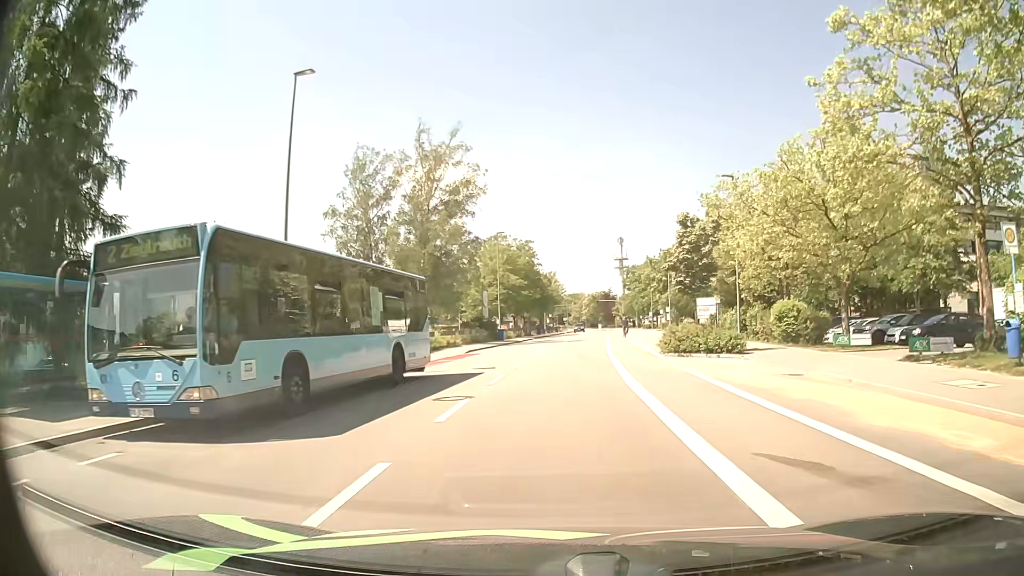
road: tertiary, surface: asphalt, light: Day
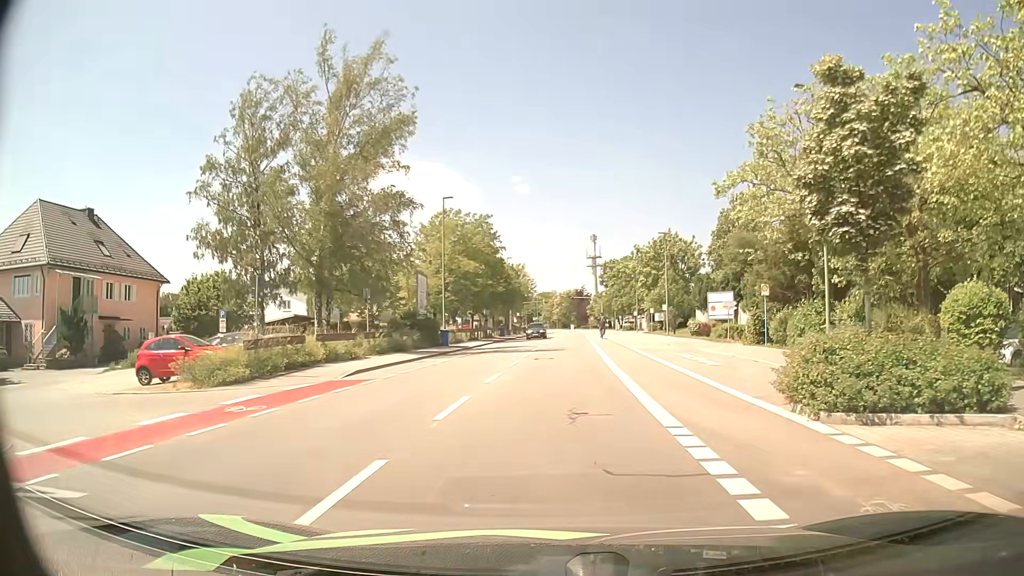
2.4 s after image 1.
(+0.3, +17.8) m; +2°
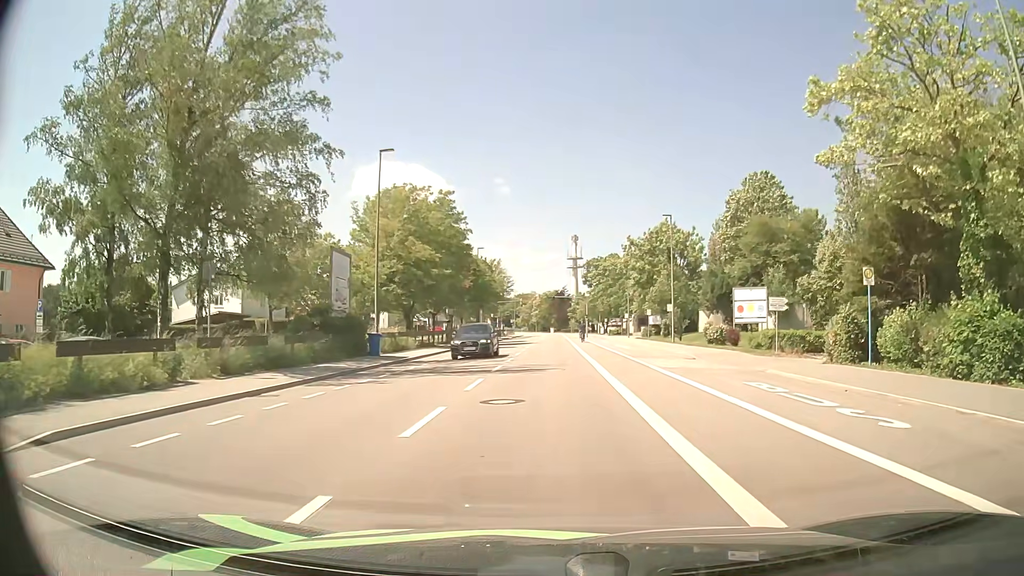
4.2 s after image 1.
(+0.3, +13.5) m; +2°
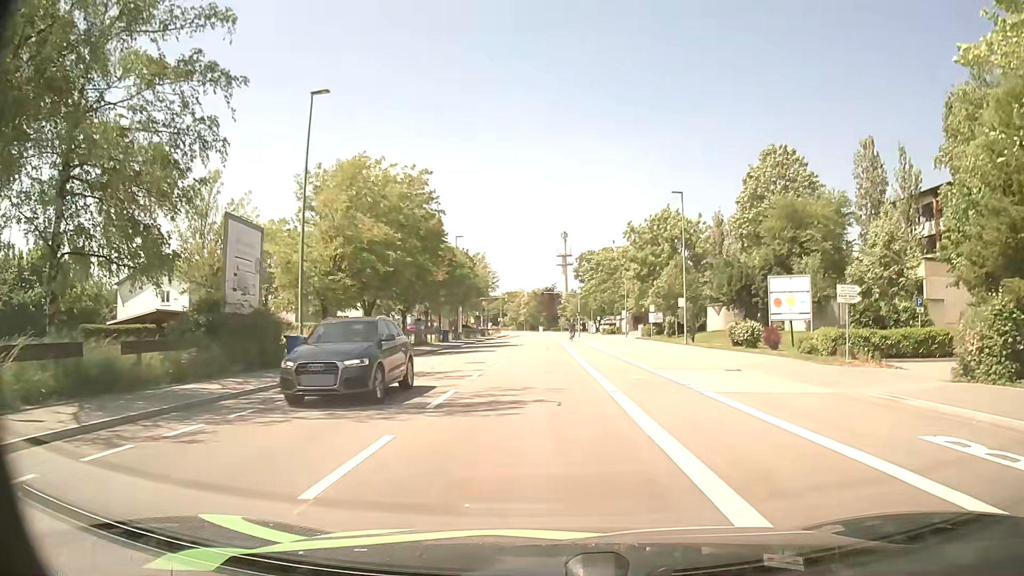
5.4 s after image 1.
(+0.1, +9.1) m; +1°
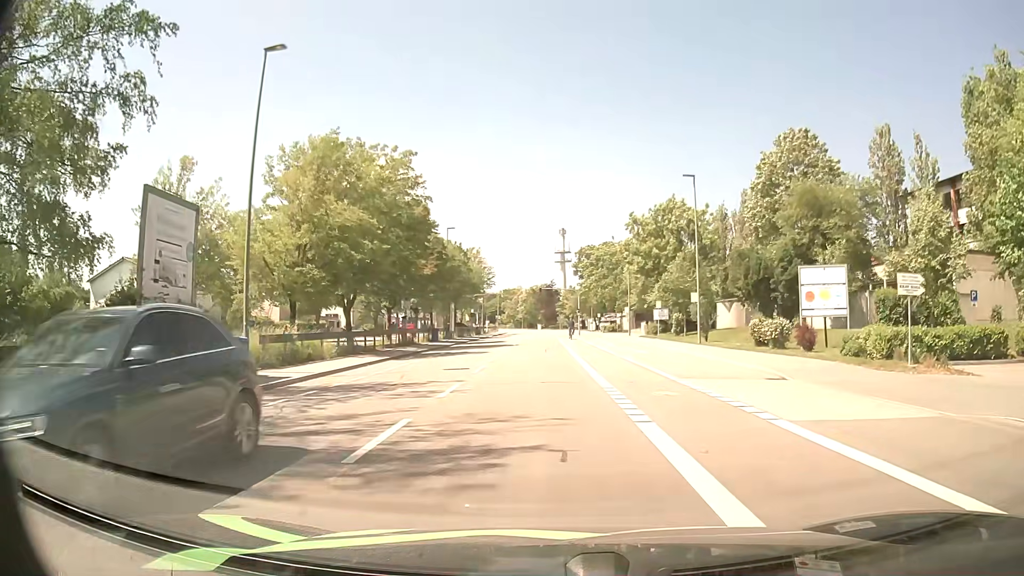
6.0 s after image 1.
(0.0, +4.6) m; +1°
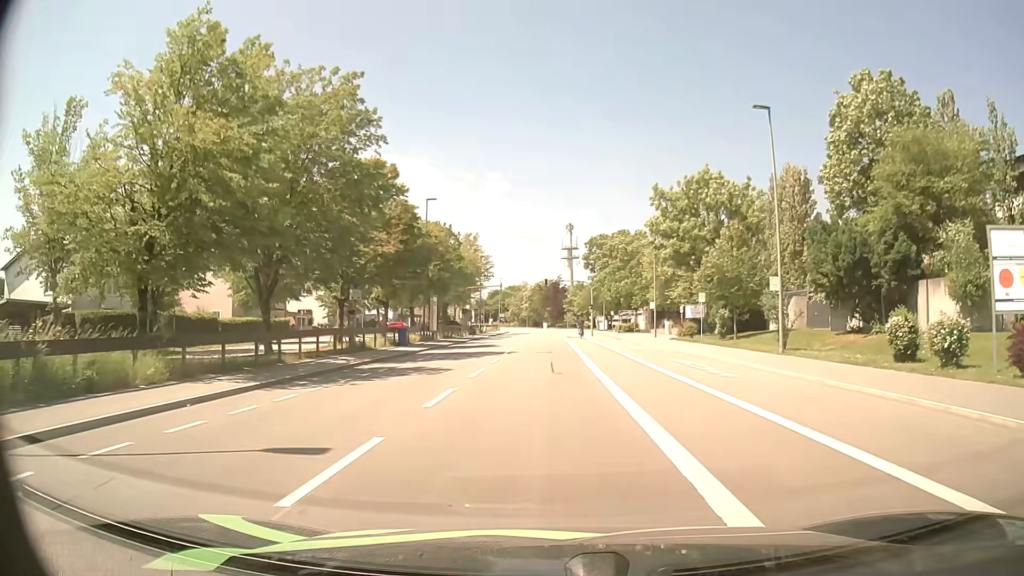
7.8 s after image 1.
(-0.2, +13.8) m; -1°
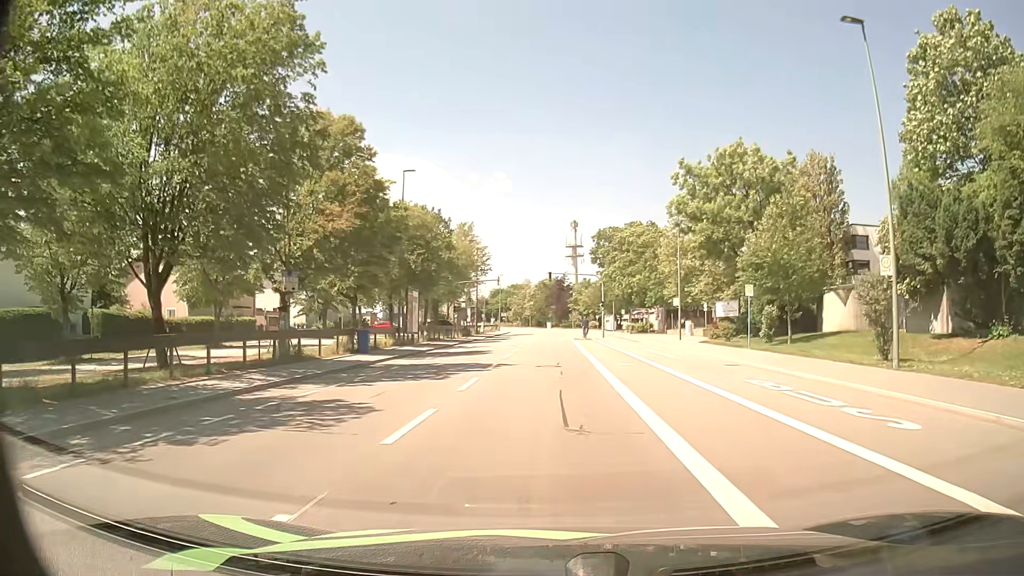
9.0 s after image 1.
(-0.1, +9.3) m; -1°
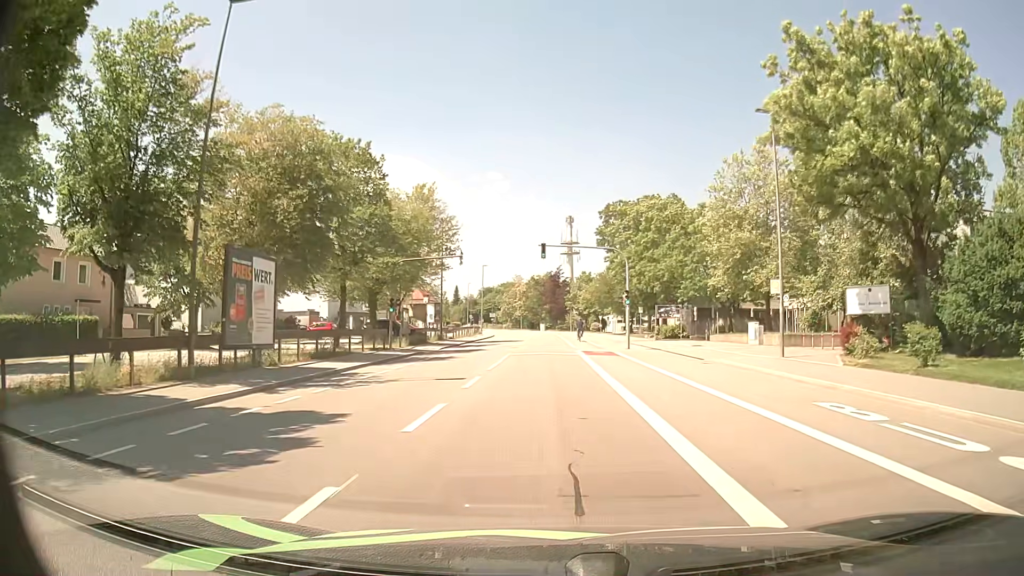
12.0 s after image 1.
(0.0, +23.1) m; +1°
(0, +10) (0, +20) (0, +30) (0, +40) (0, +50) (-1, +60) (-1, +70) (-1, +80) (-1, +90) (-1, +100) m
